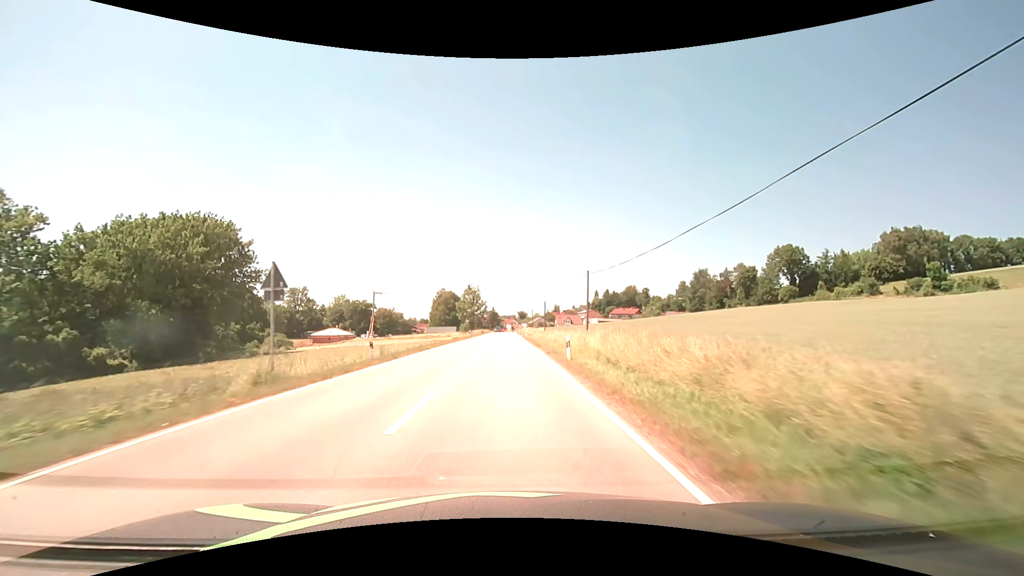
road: secondary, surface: asphalt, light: Day
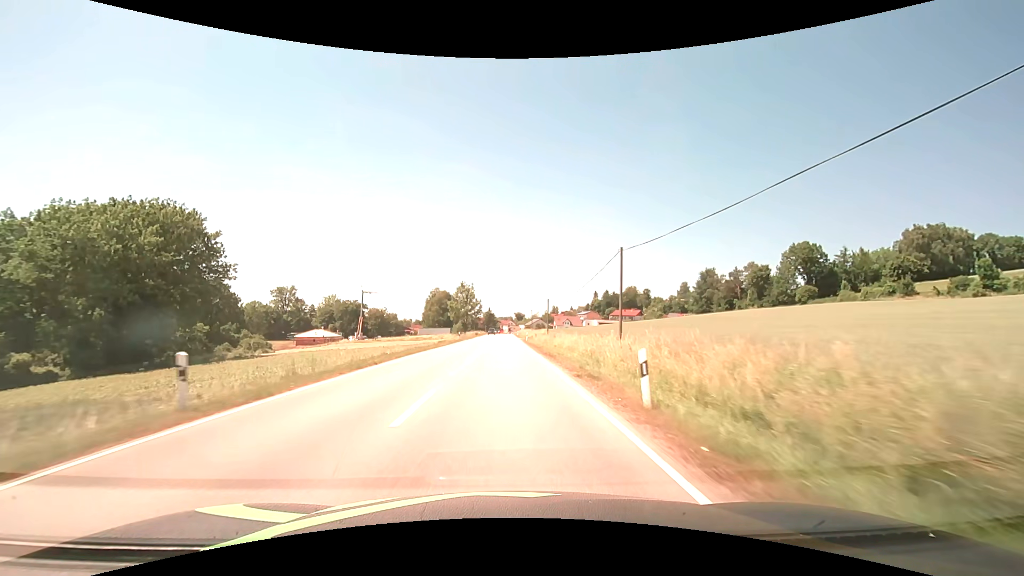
(0.0, +11.4) m; 0°
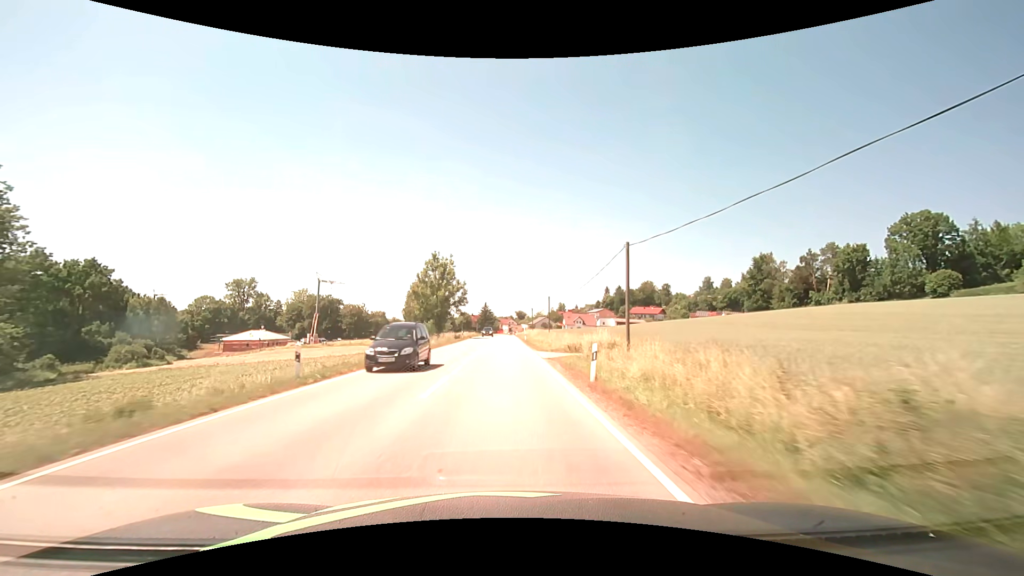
(+0.2, +45.0) m; 0°
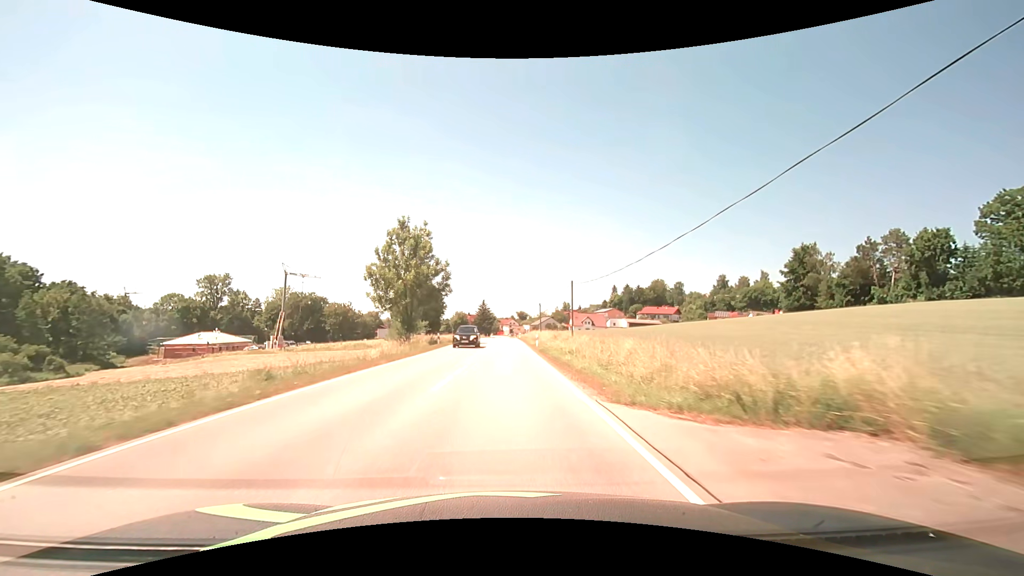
(0.0, +22.7) m; 0°
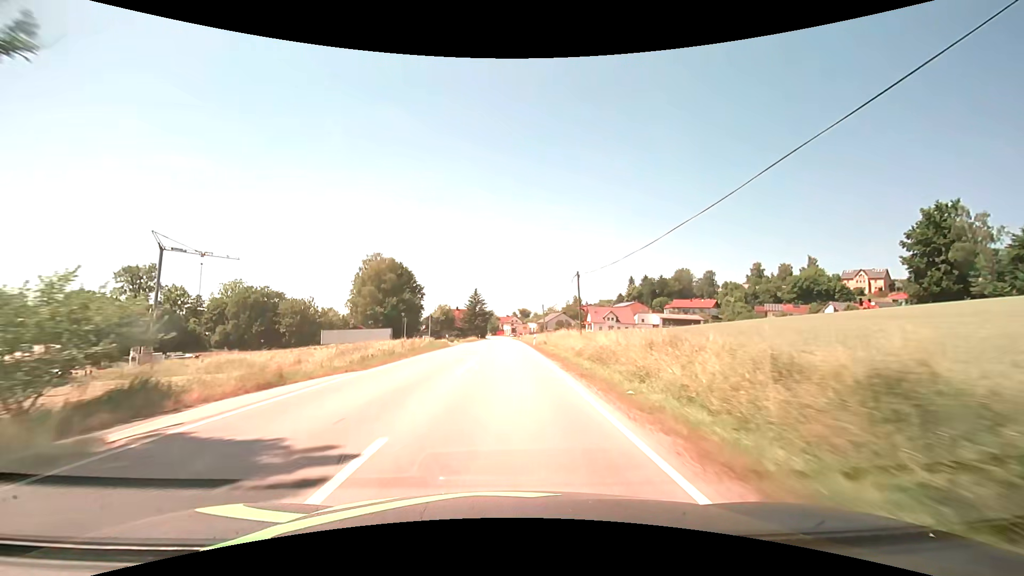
(+0.1, +45.0) m; 0°
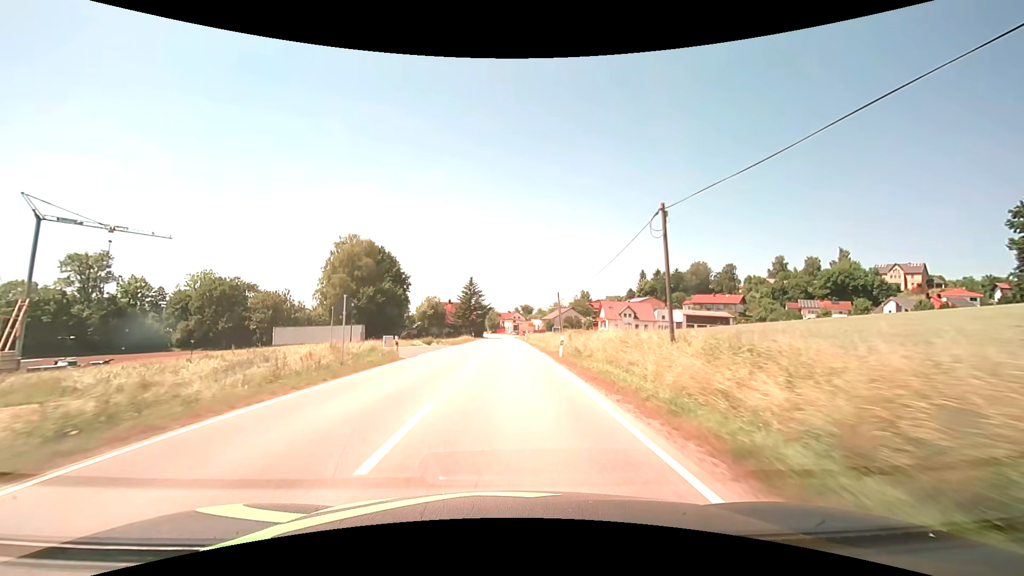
(-0.1, +21.3) m; 0°
(0, +10) (0, +20) (0, +30) (0, +40) (0, +50) (0, +60) (0, +70) (0, +80) (0, +90) (0, +100) m
